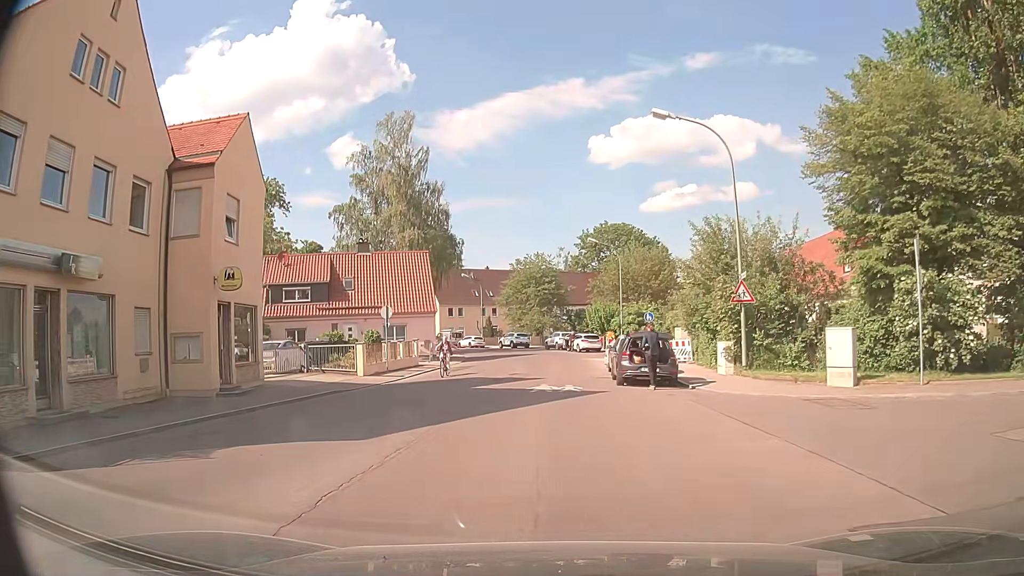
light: Day
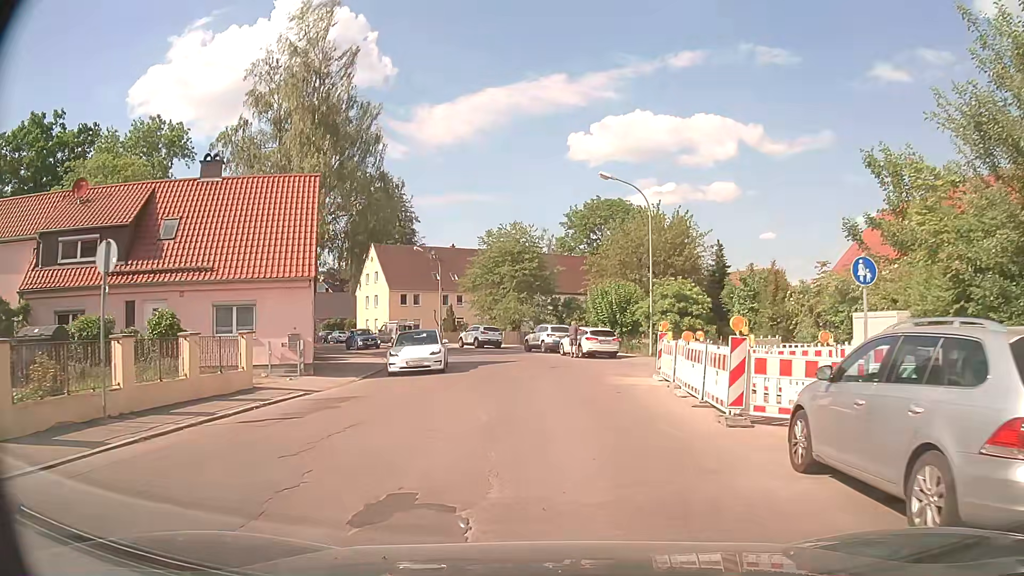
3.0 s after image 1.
(-0.2, +21.0) m; +2°
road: tertiary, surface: asphalt
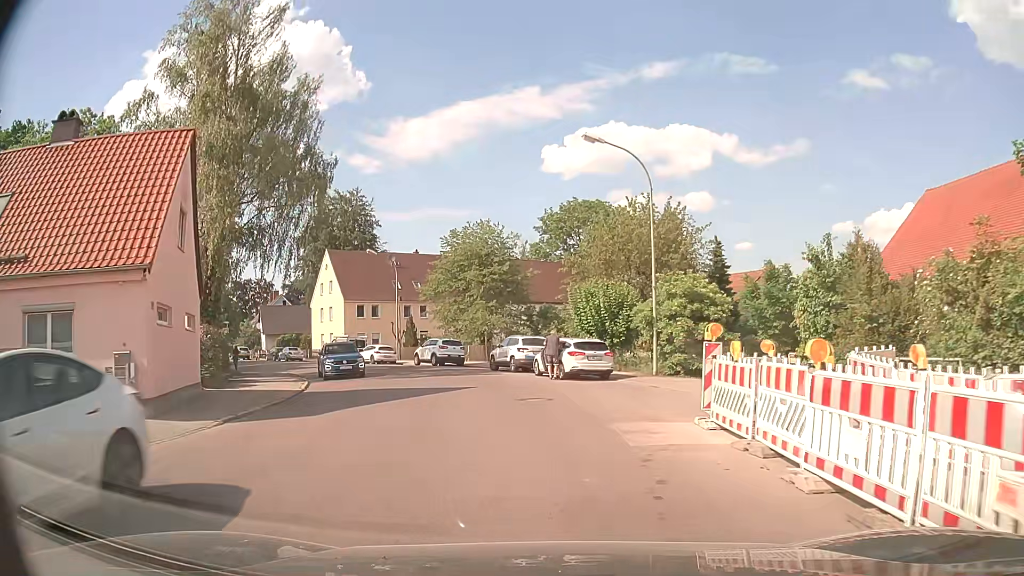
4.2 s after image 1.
(+0.2, +8.3) m; +3°
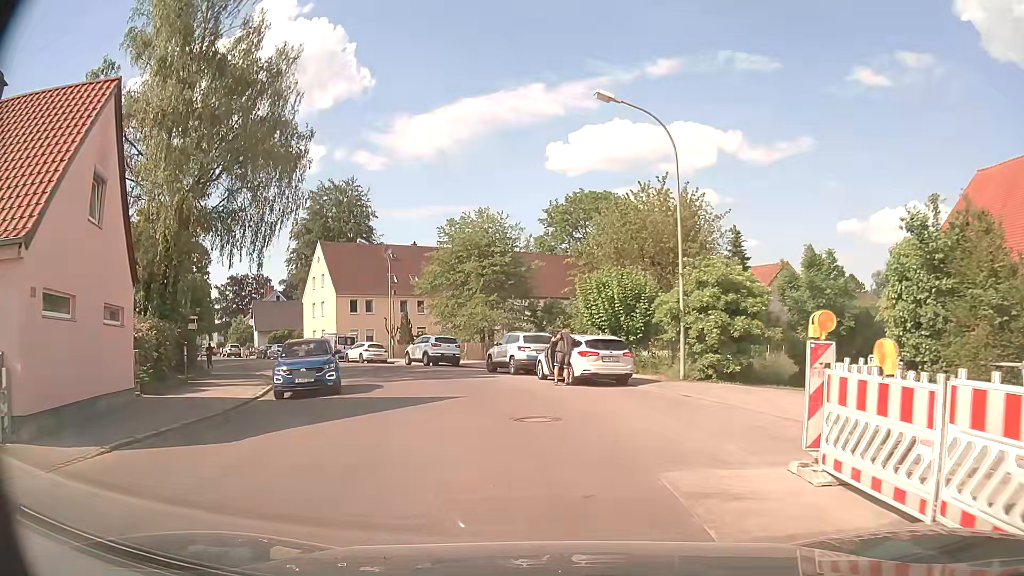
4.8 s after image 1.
(0.0, +4.2) m; -1°
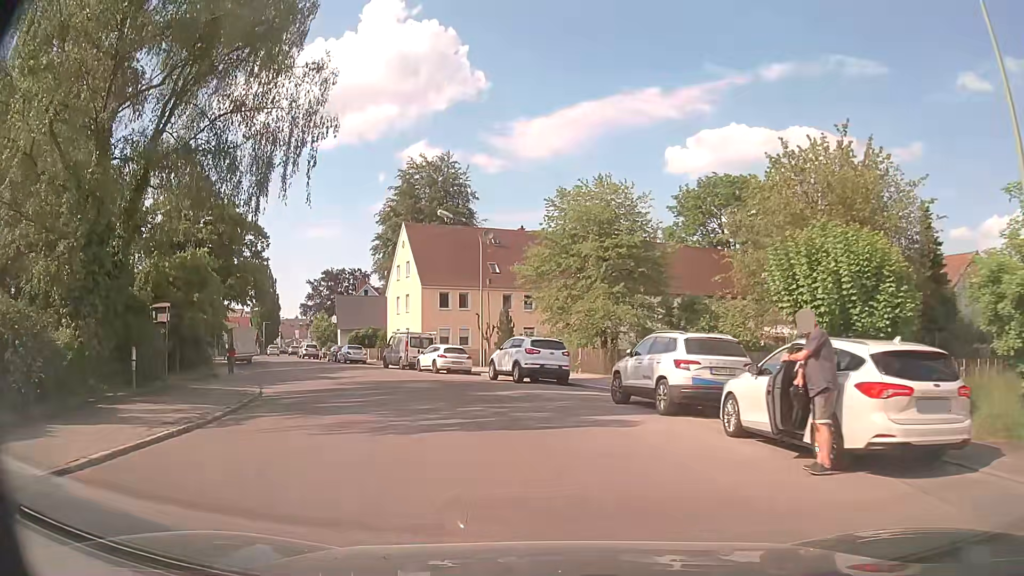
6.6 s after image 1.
(-0.8, +12.2) m; -11°
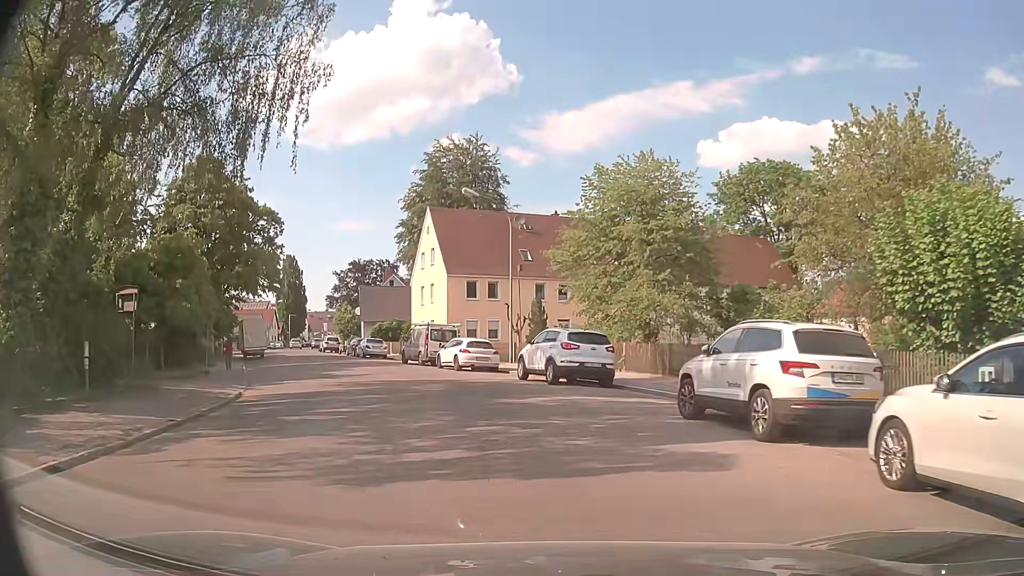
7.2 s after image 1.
(0.0, +4.1) m; -2°
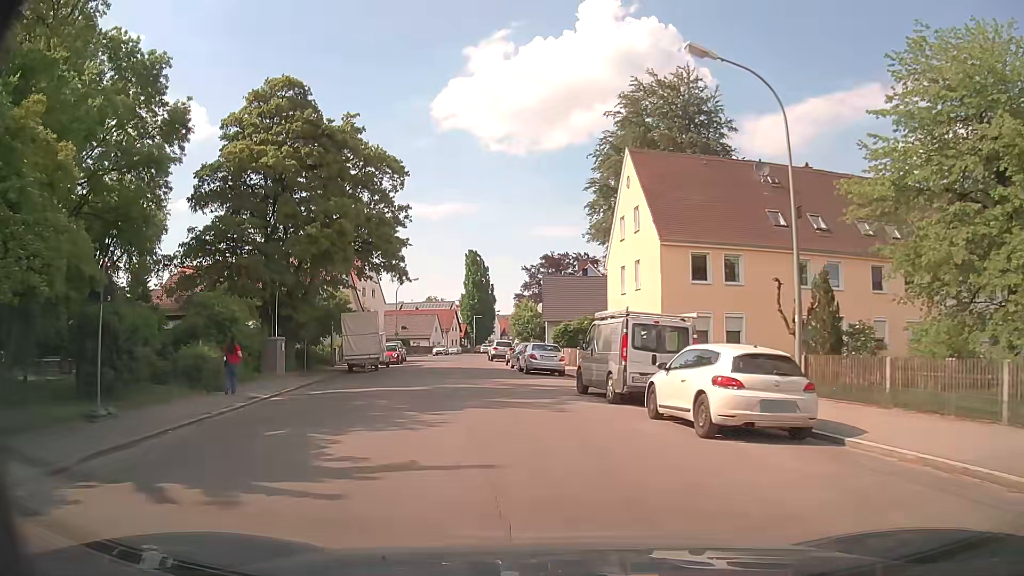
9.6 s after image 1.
(-2.3, +18.1) m; -17°
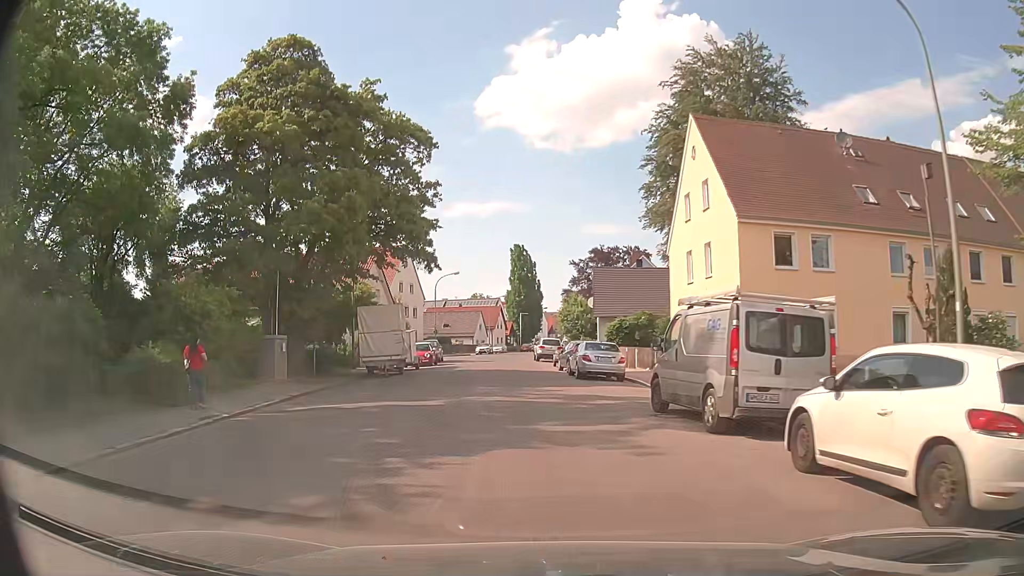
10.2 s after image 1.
(-0.1, +5.3) m; -3°
(0, +10) (-1, +20) (-2, +30) (-3, +40) (-4, +50) (-5, +60) (-5, +70) (-4, +80) (-4, +90) (-2, +100) m
